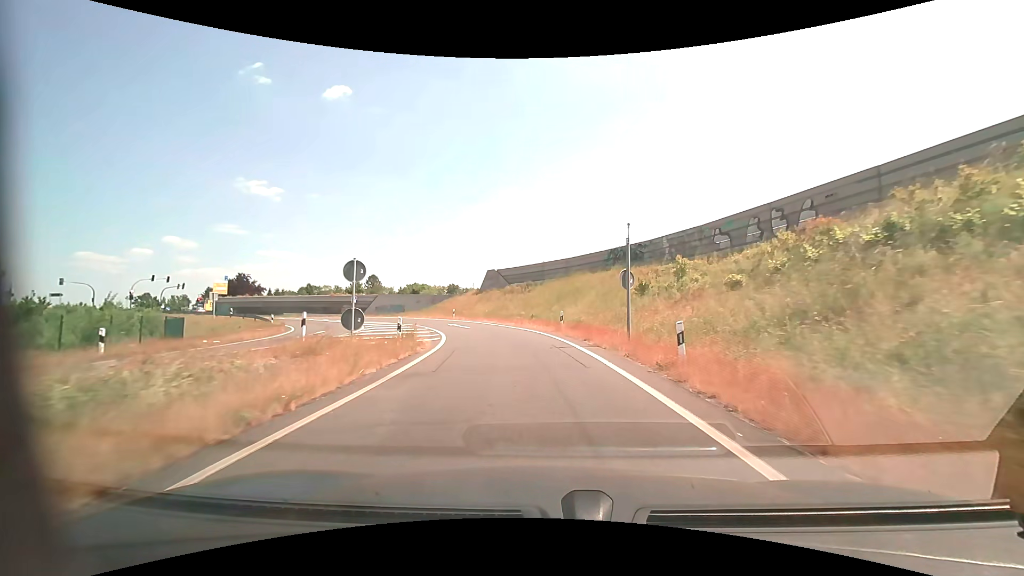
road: motorway_link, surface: asphalt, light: Day
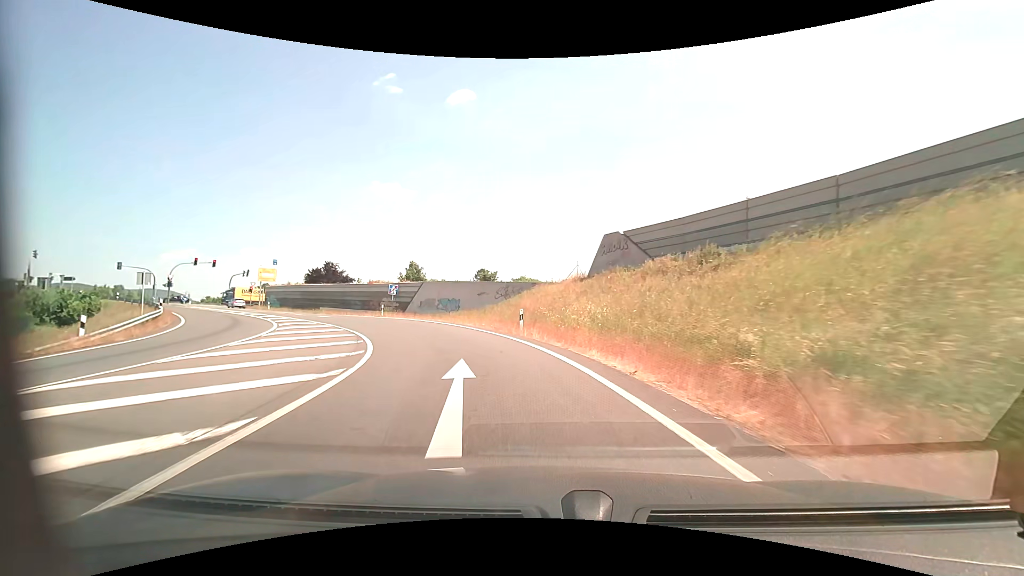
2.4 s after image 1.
(-2.6, +28.4) m; -13°
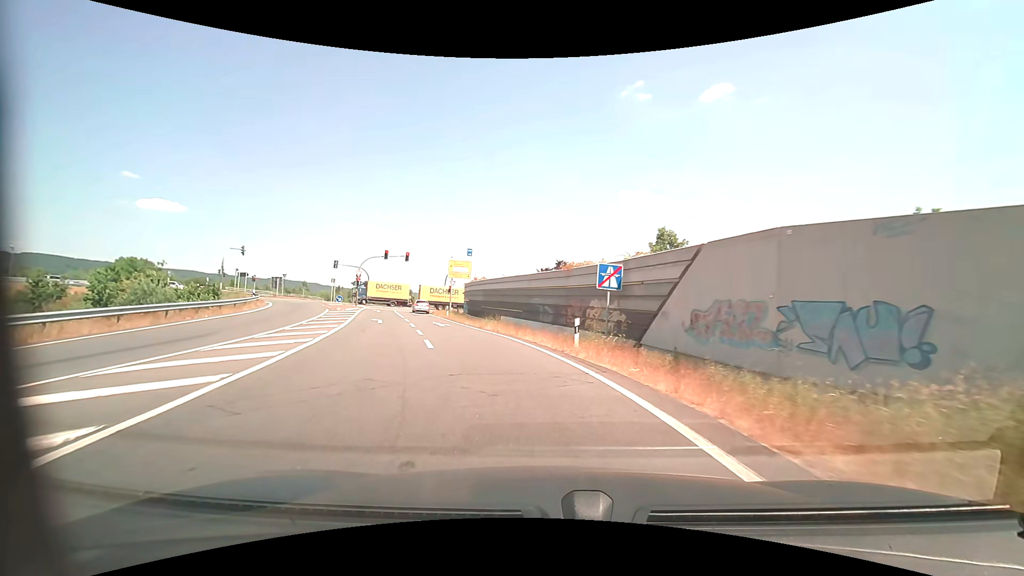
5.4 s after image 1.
(-6.8, +28.3) m; -28°
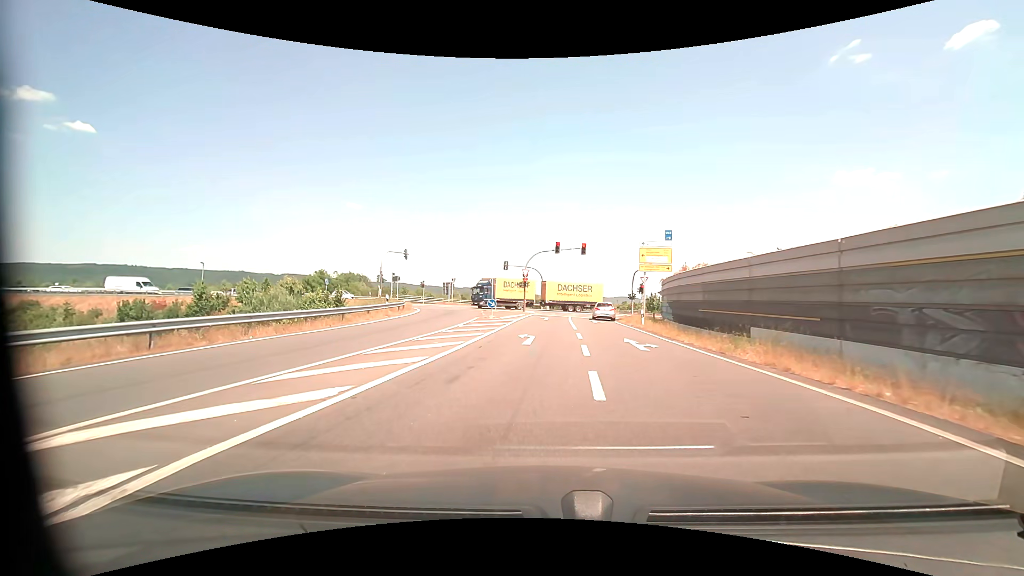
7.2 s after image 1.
(-2.7, +13.7) m; -21°
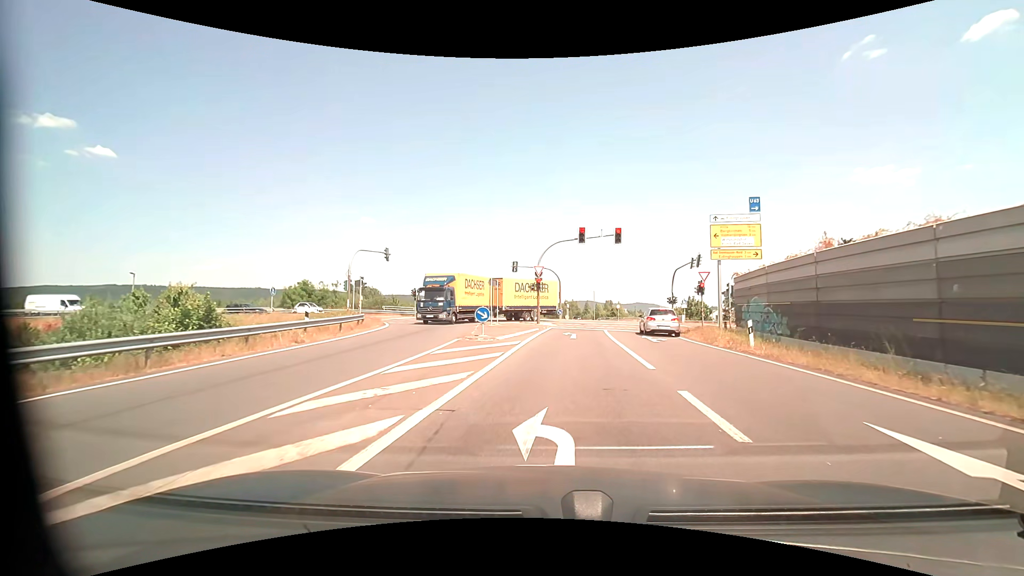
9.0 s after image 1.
(-0.4, +13.7) m; -2°
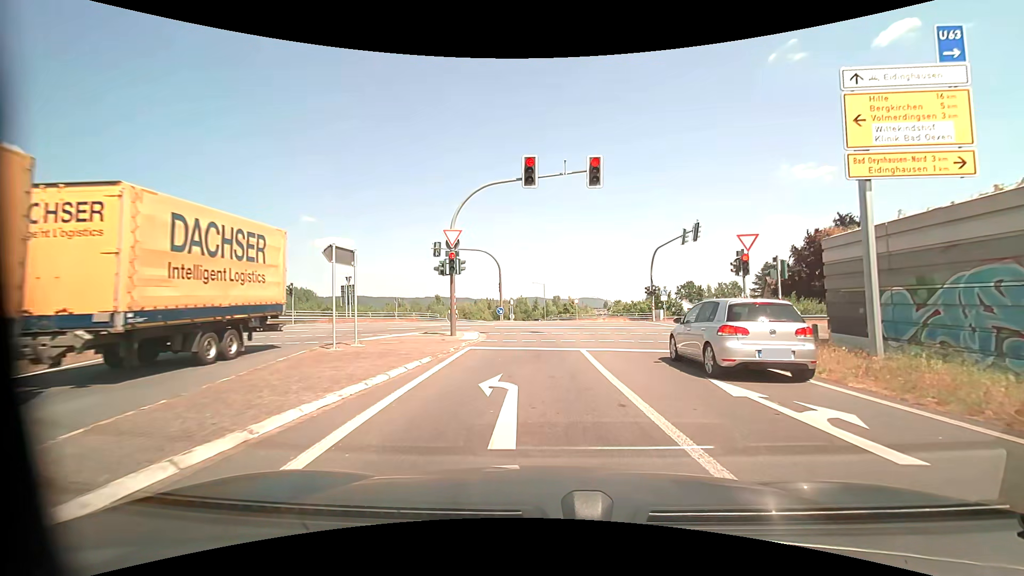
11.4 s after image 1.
(+0.9, +16.9) m; +6°
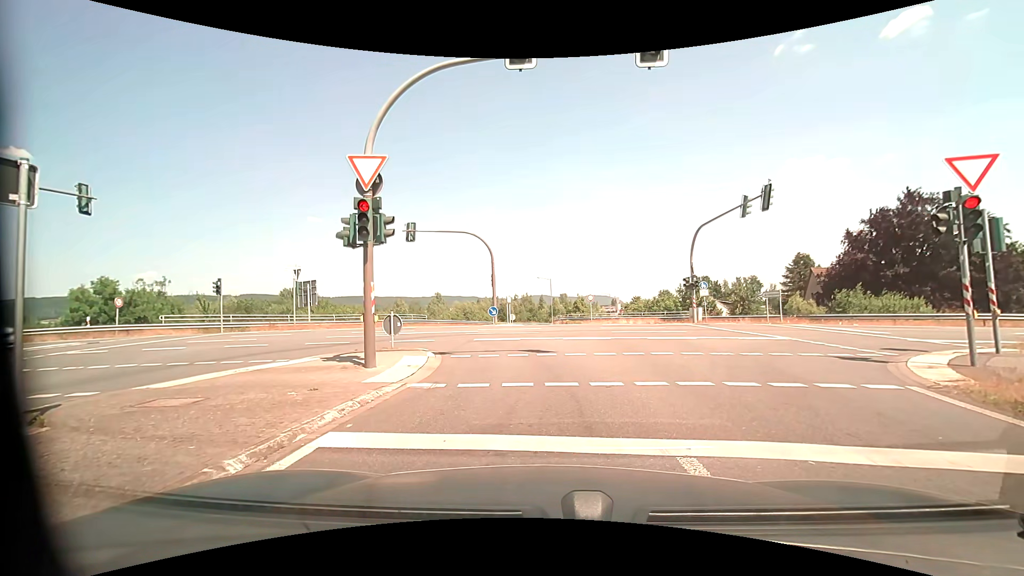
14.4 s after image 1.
(0.0, +9.7) m; -1°
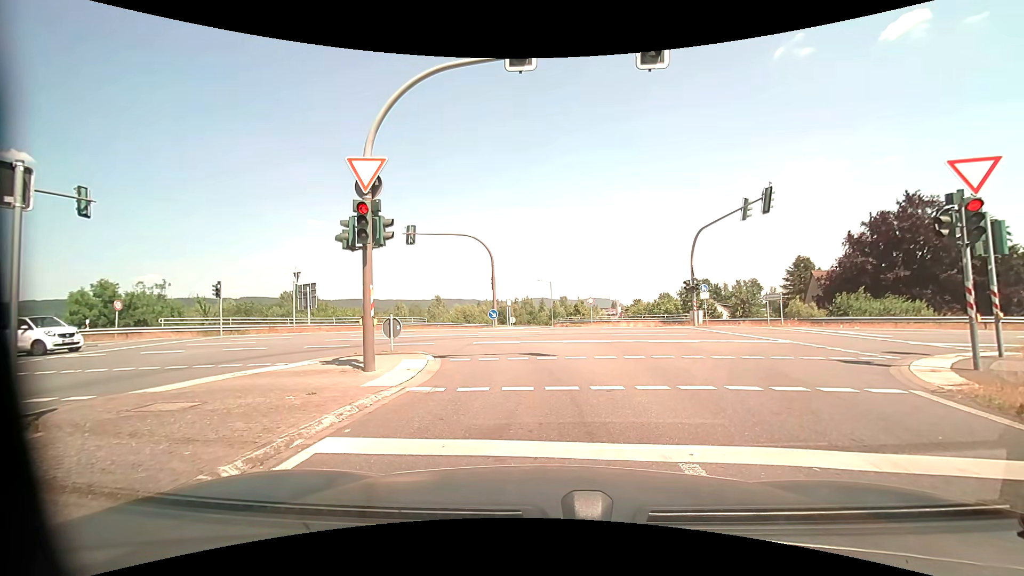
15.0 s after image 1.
(0.0, +0.1) m; 0°
(0, +10) (-1, +20) (-8, +26) (-18, +28) (-28, +28) (-38, +27) (-48, +27) (-58, +27) (-68, +26) (-78, +26) m
